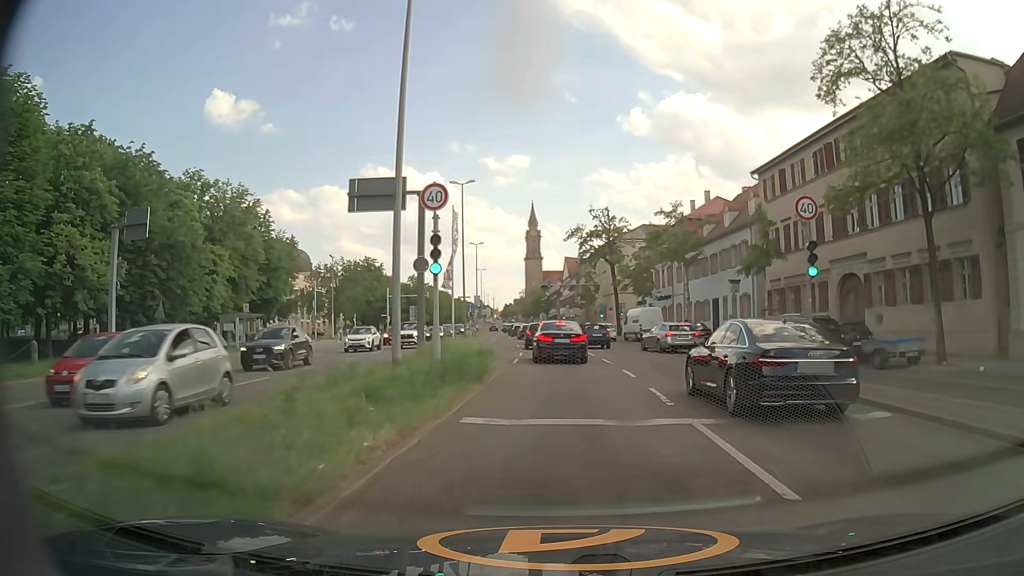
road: primary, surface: asphalt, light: Day
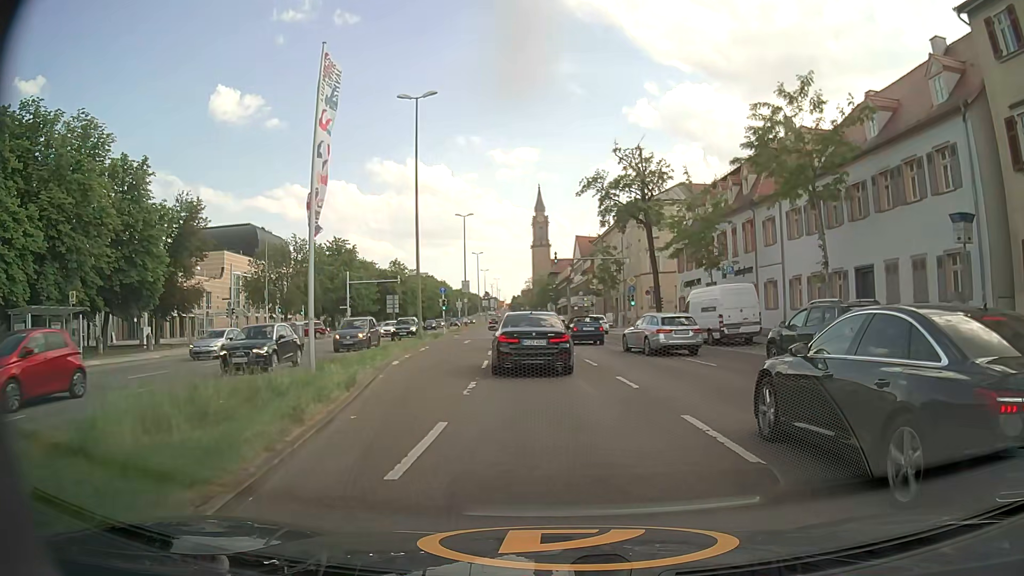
(+0.1, +23.0) m; -1°
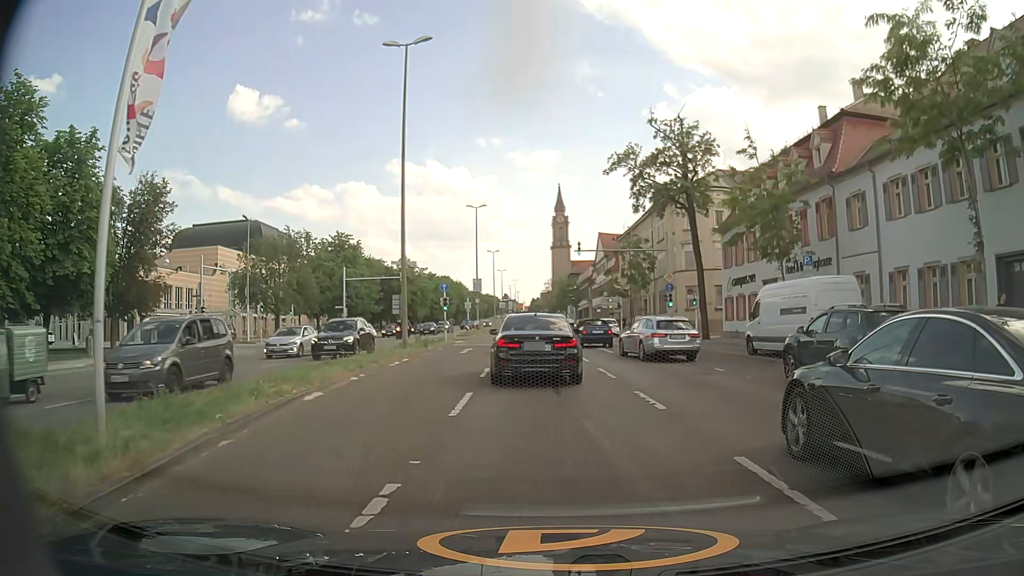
(-0.1, +8.4) m; -1°
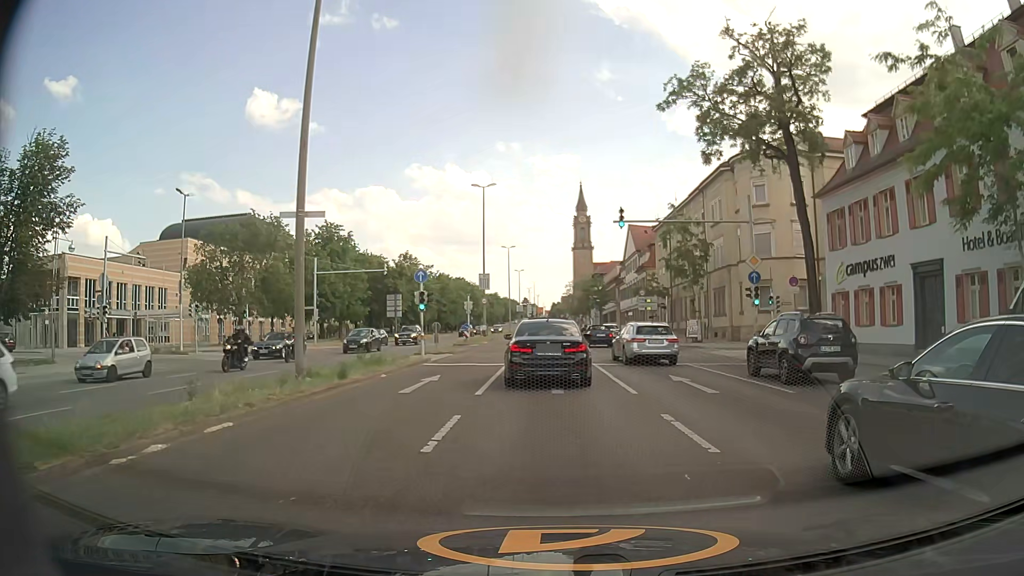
(-0.3, +14.6) m; -2°
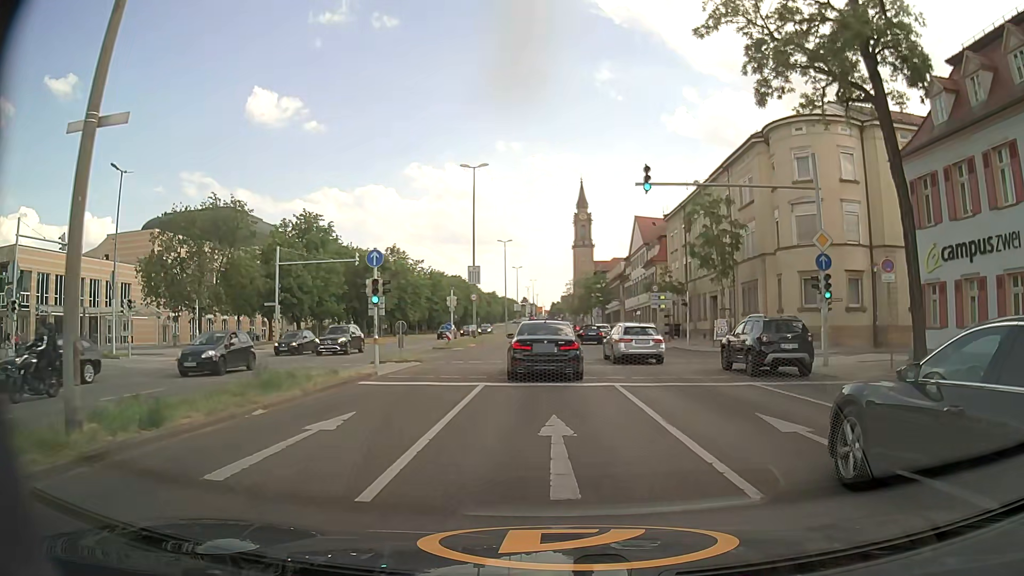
(0.0, +8.0) m; 0°
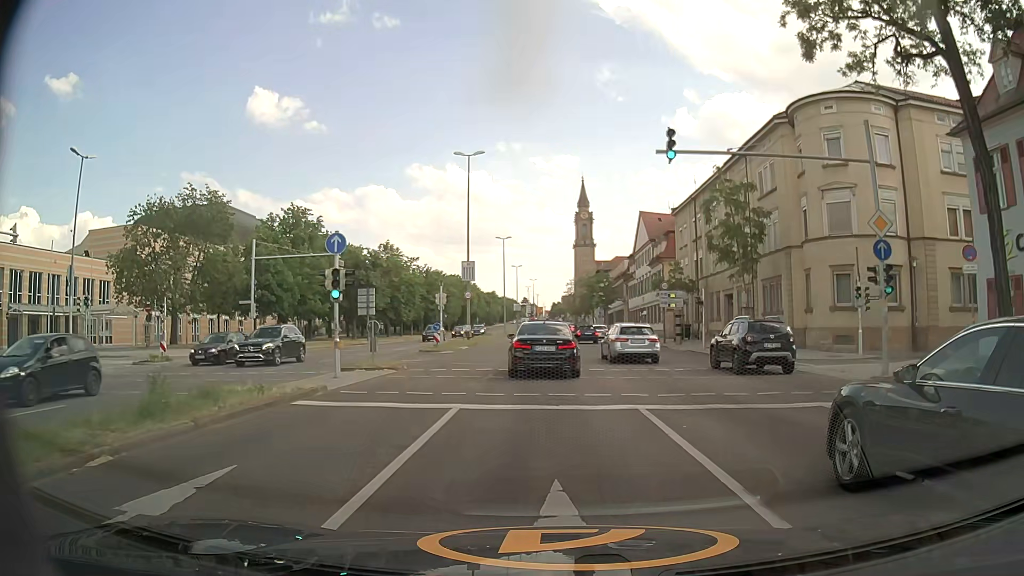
(0.0, +4.3) m; 0°
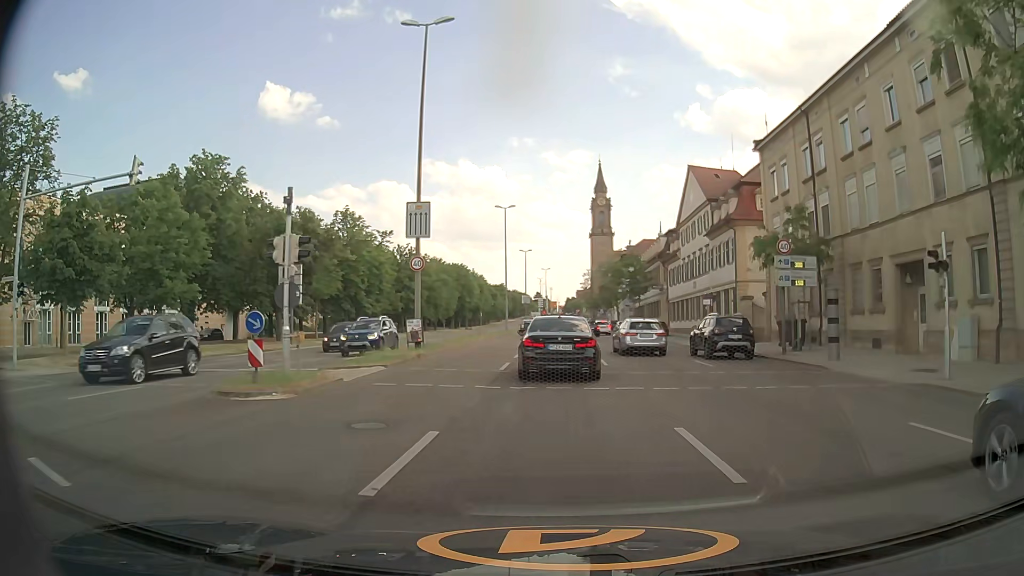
(-0.2, +23.6) m; -1°
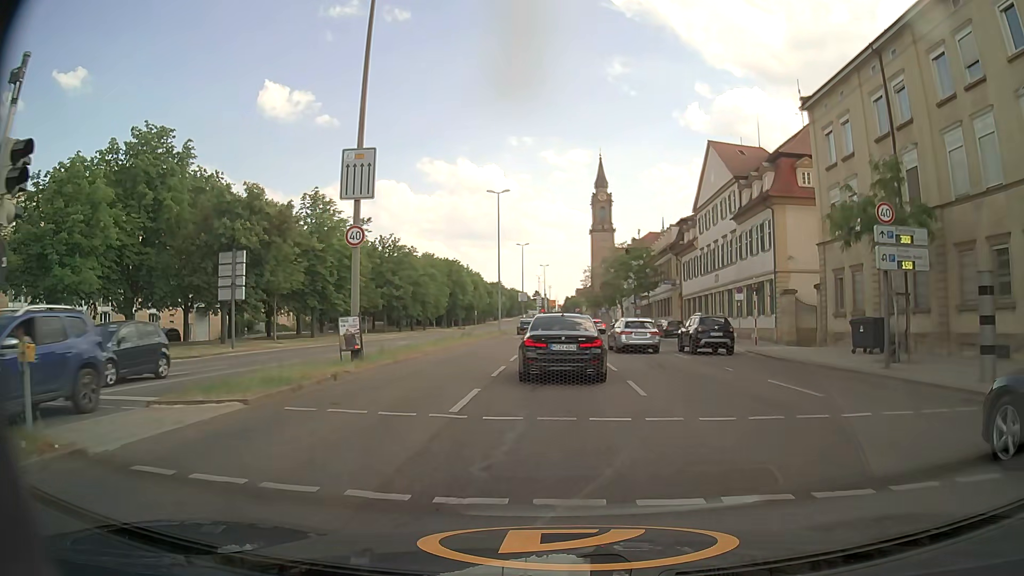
(0.0, +8.7) m; 0°
